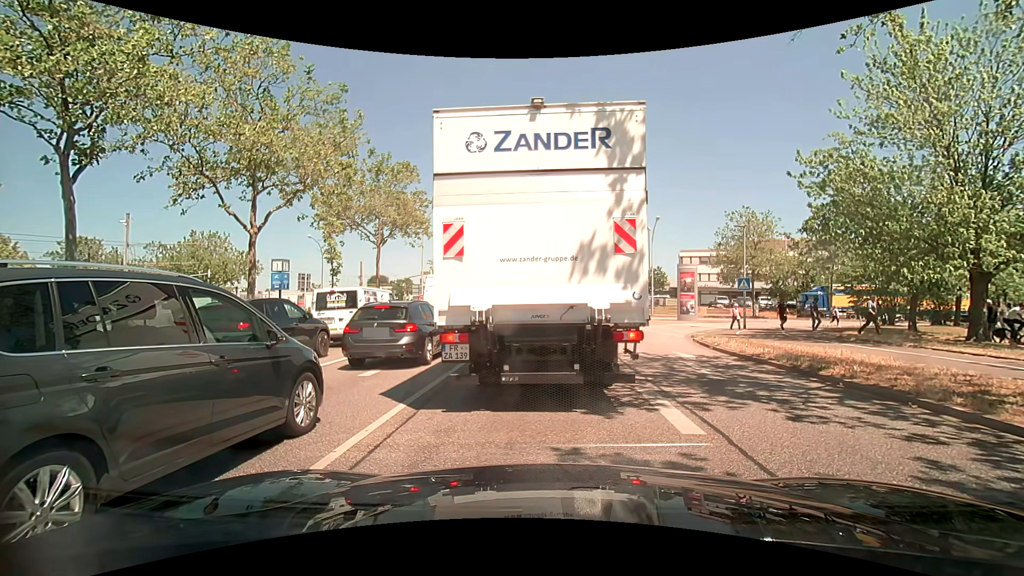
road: primary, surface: asphalt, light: Day
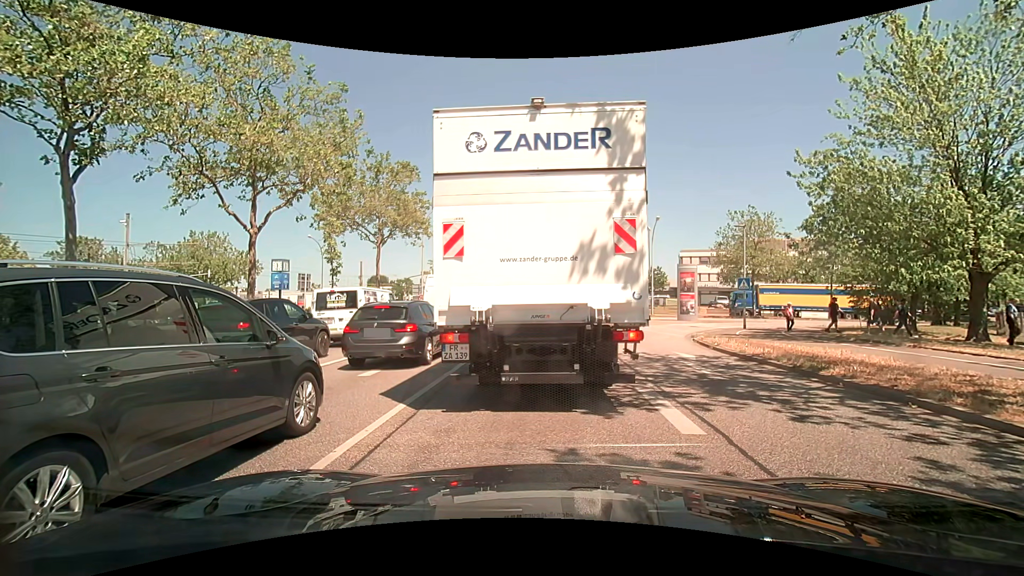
(0.0, 0.0) m; 0°
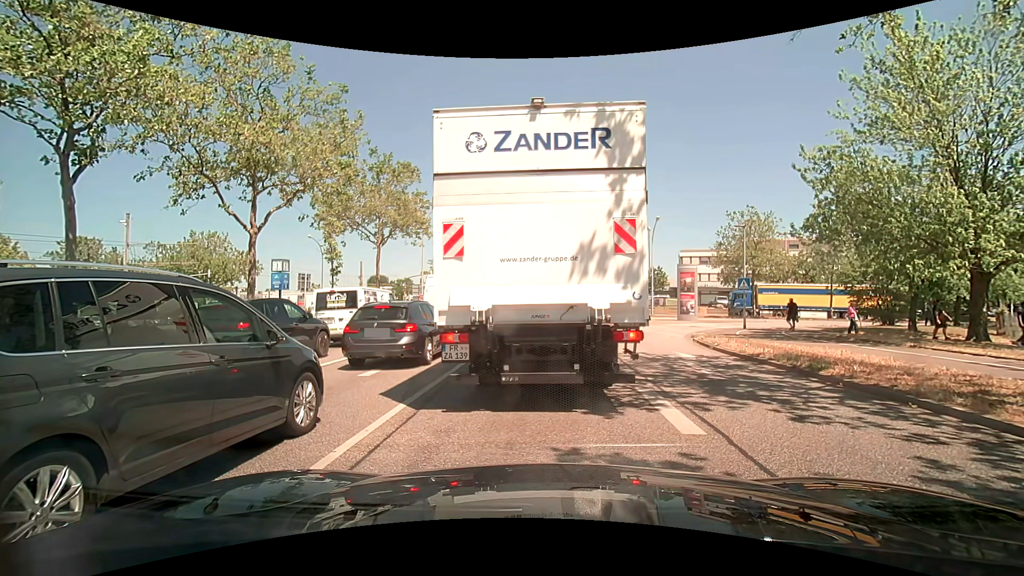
(0.0, 0.0) m; 0°
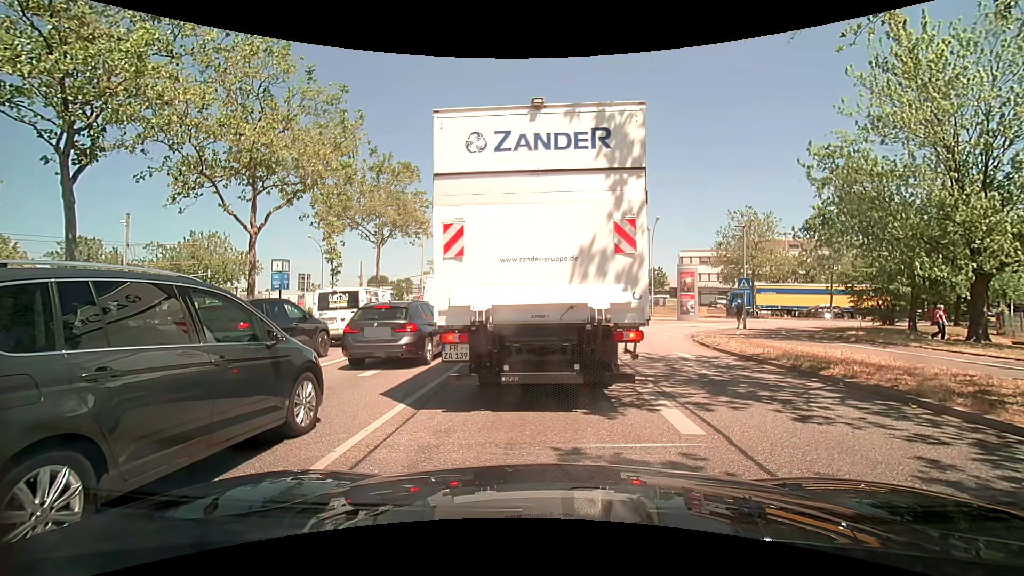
(0.0, 0.0) m; 0°
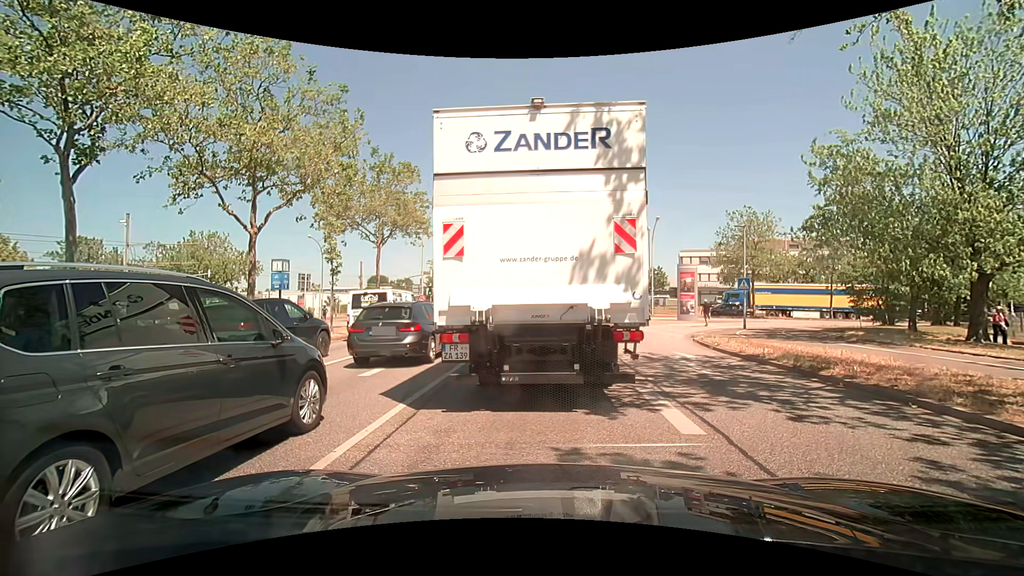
(0.0, 0.0) m; 0°
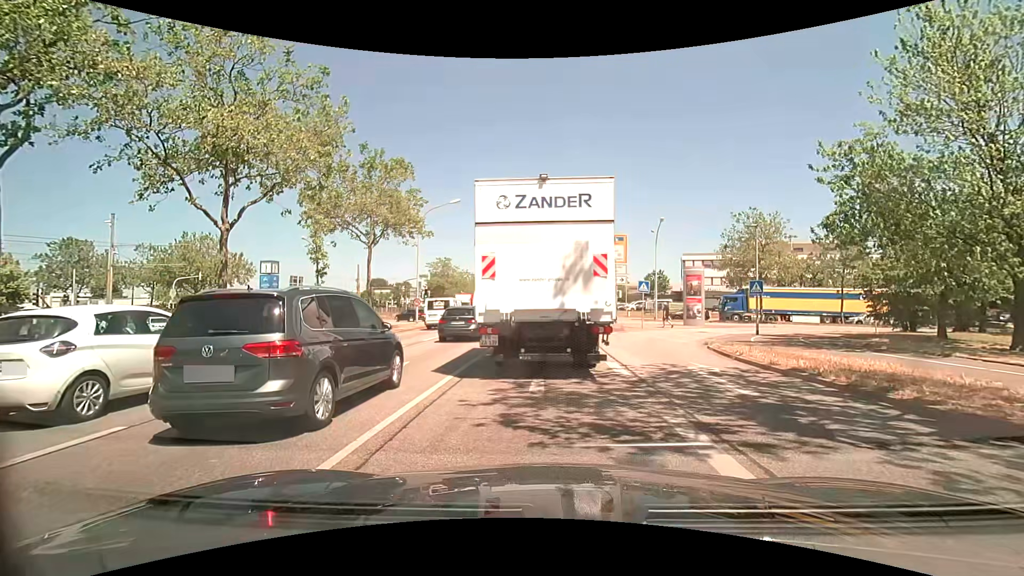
(0.0, +1.9) m; -1°
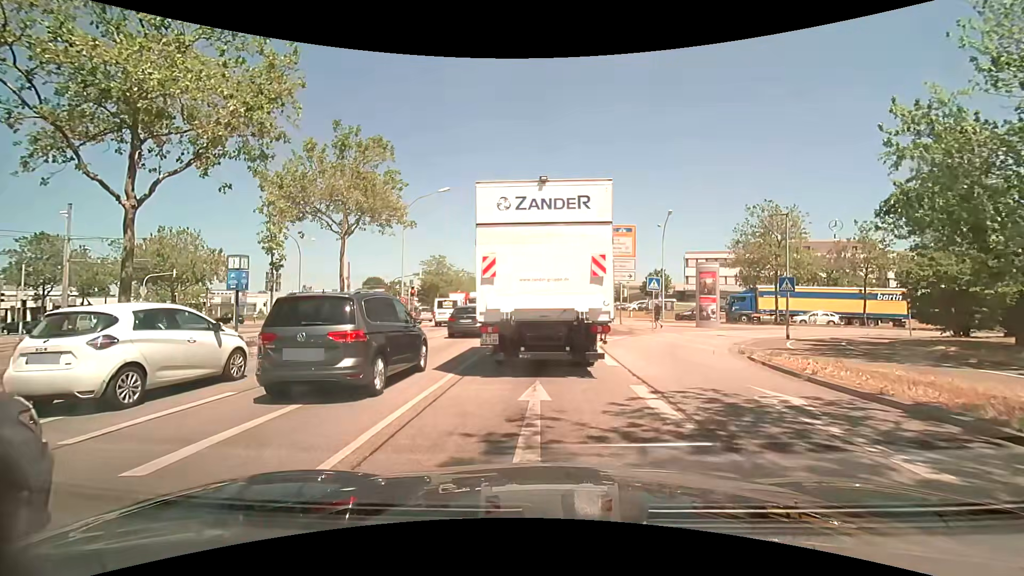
(+0.1, +3.9) m; +1°
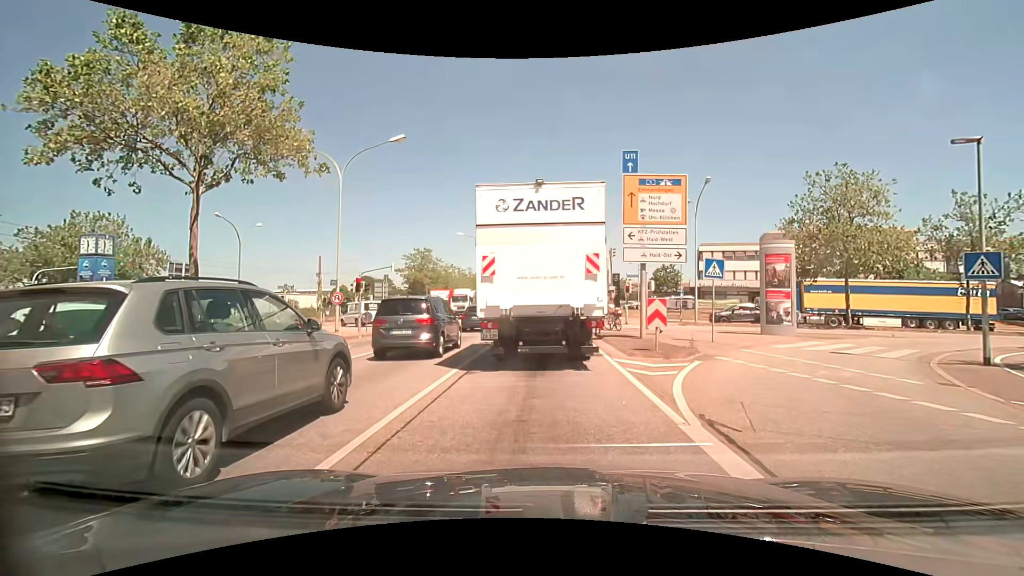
(0.0, +11.0) m; 0°
